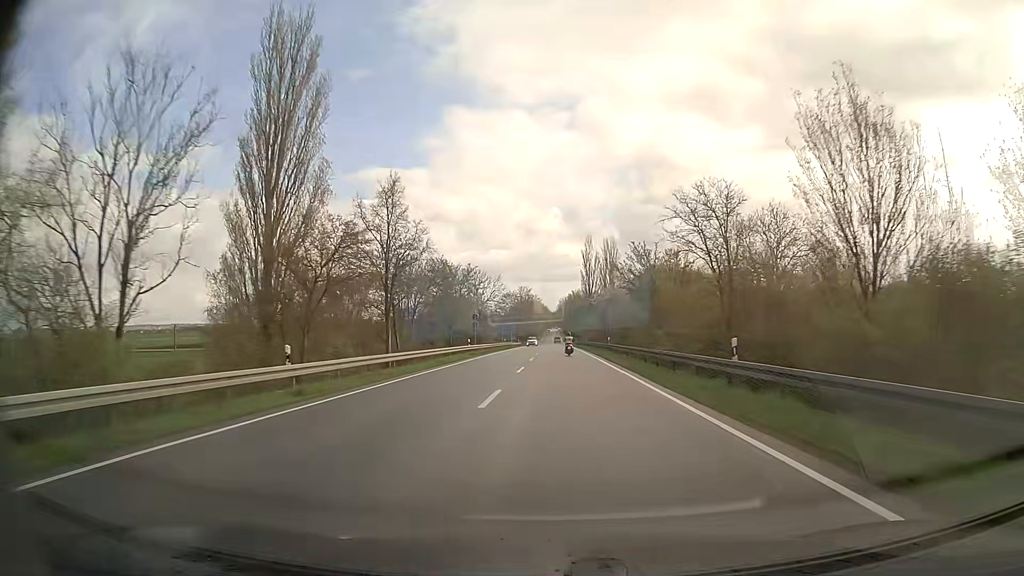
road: secondary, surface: asphalt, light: Day
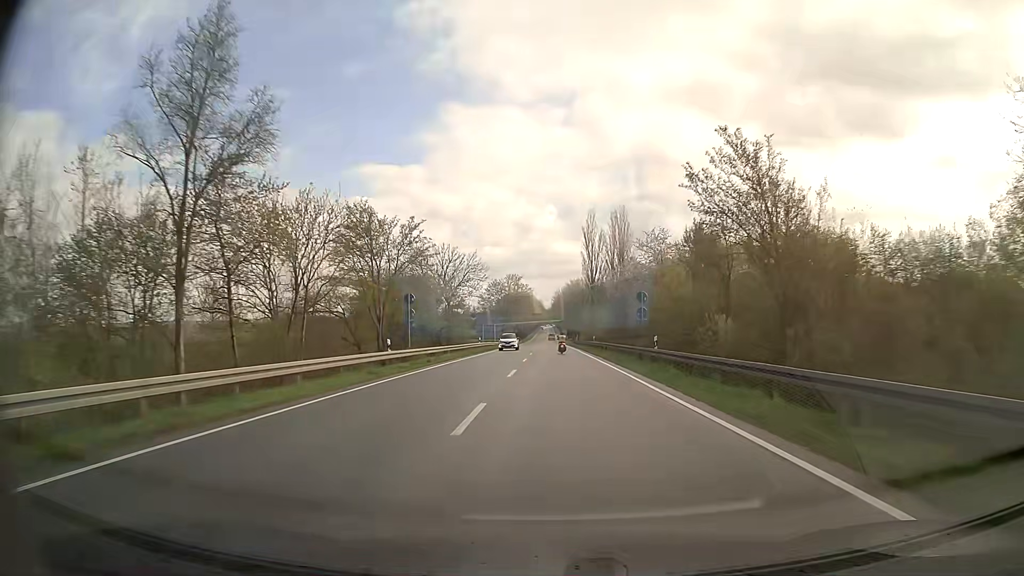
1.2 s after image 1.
(+0.1, +28.0) m; +1°
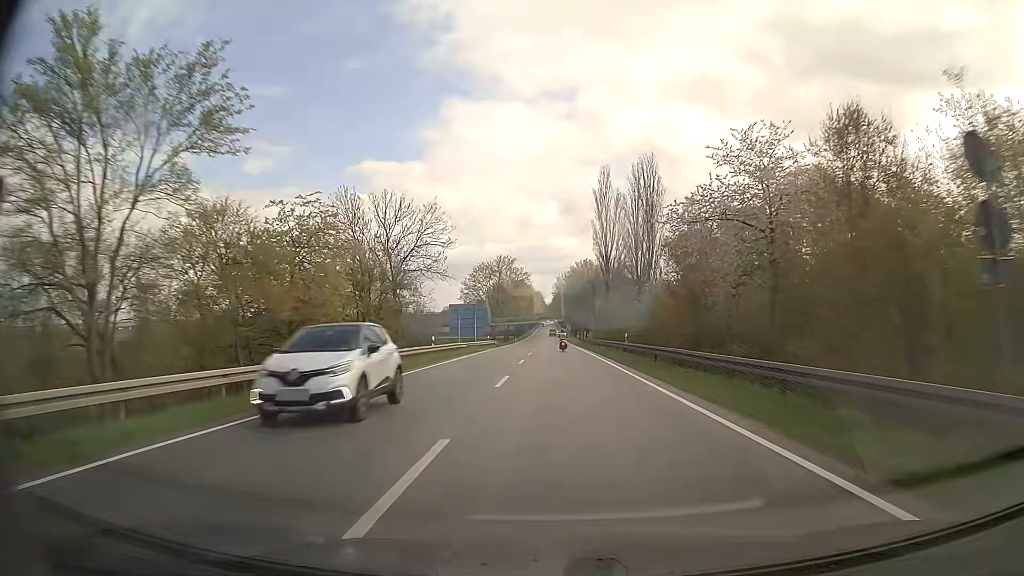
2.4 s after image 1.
(-0.1, +29.0) m; 0°
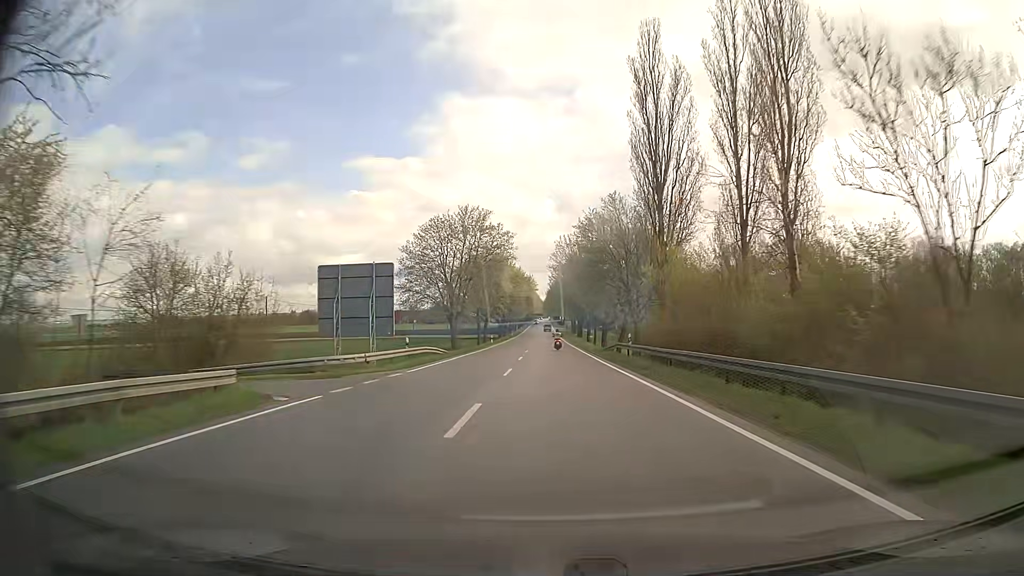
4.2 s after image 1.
(0.0, +44.4) m; +1°
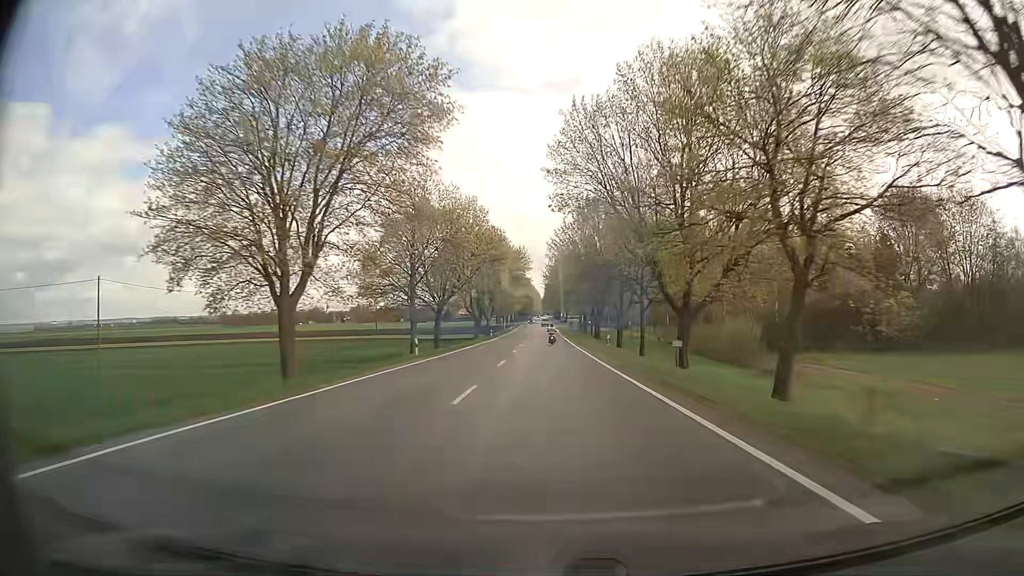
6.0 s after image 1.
(-0.2, +45.1) m; 0°
(0, +10) (0, +20) (0, +30) (0, +40) (0, +50) (0, +60) (0, +70) (0, +80) (0, +90) (-1, +100) m
